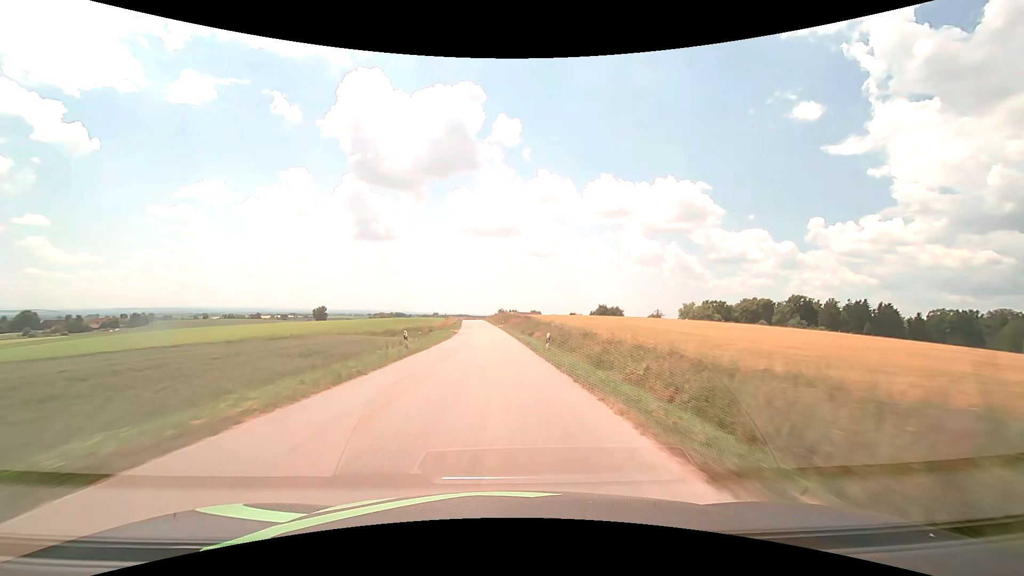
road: tertiary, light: Day
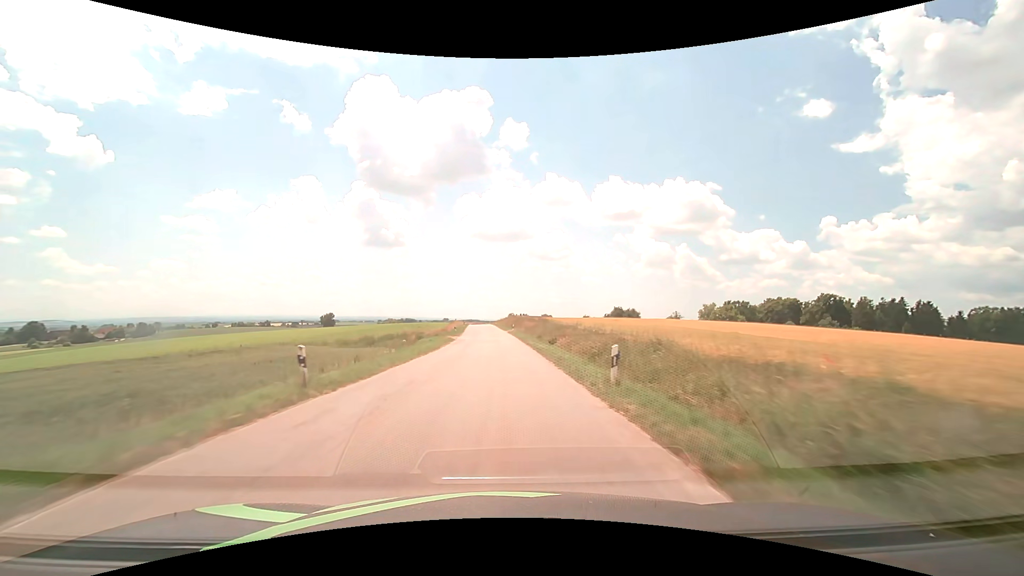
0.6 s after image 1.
(-0.1, +12.9) m; -1°
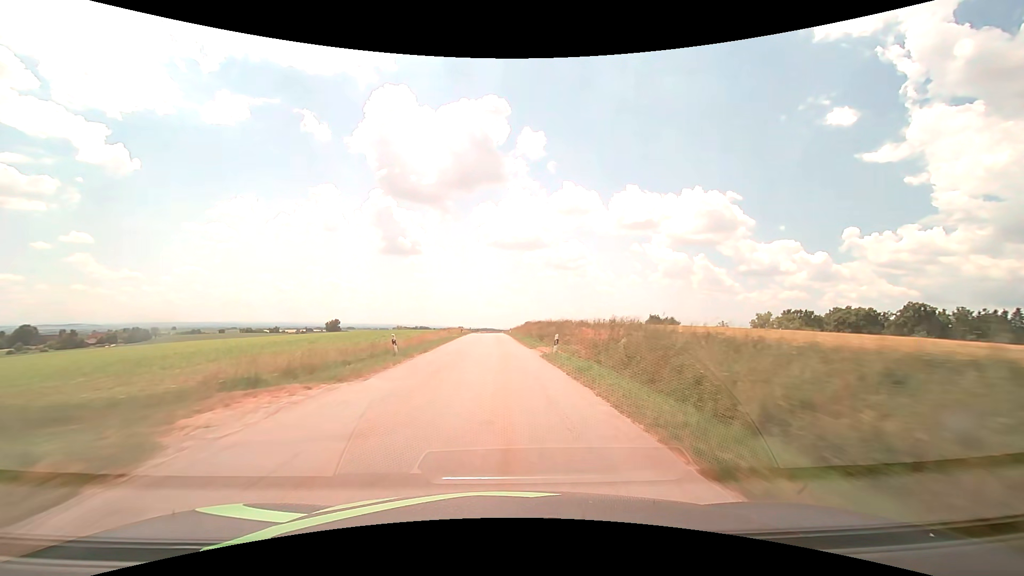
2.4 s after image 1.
(-0.7, +38.3) m; -2°
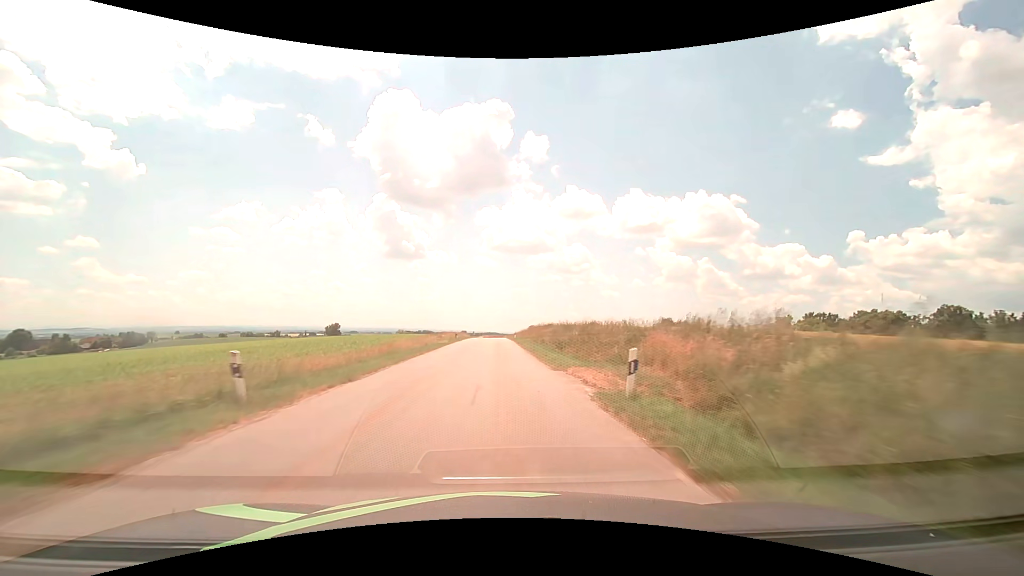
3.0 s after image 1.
(-0.1, +12.6) m; -1°
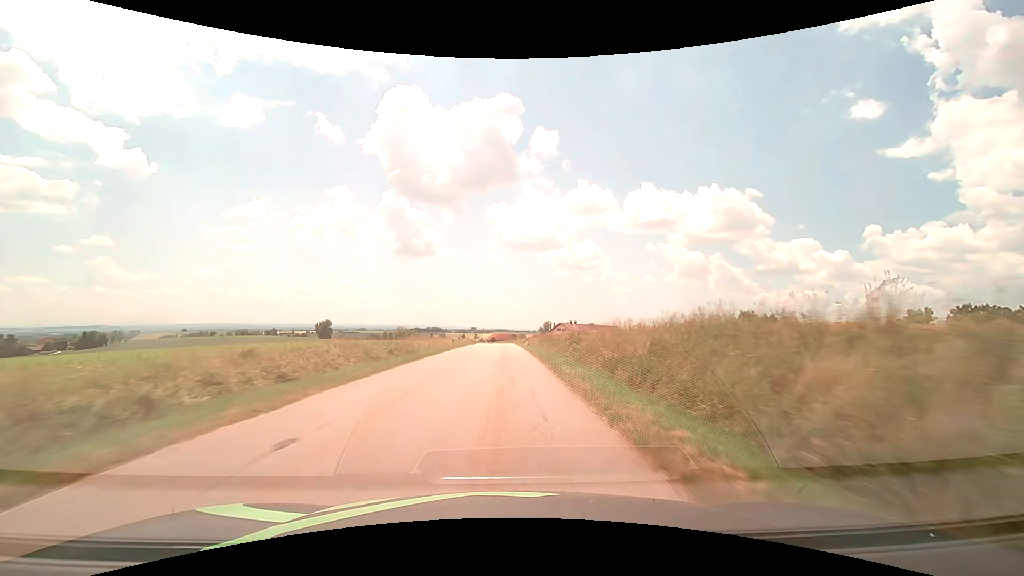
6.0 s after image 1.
(-0.9, +62.4) m; -1°
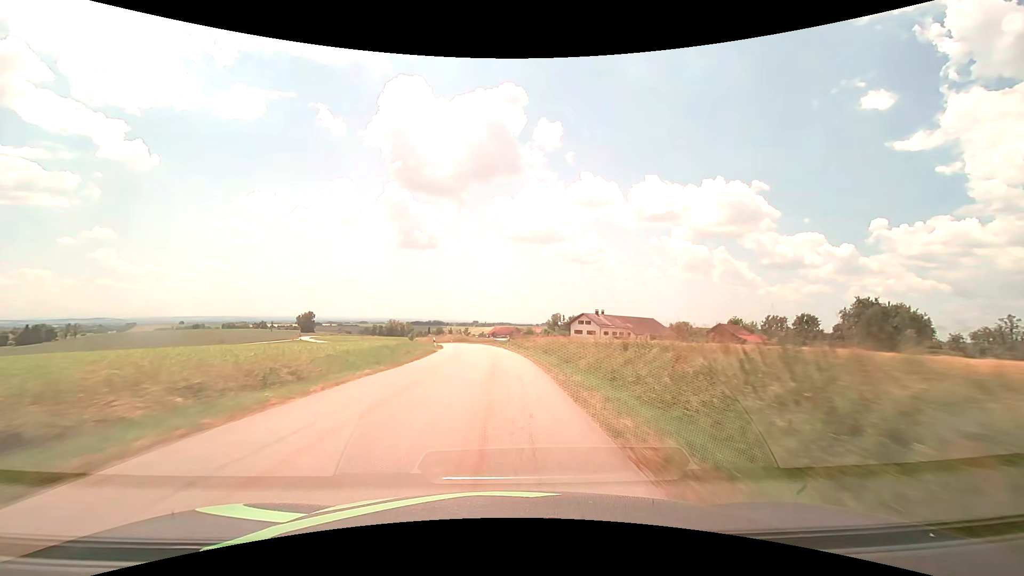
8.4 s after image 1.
(0.0, +50.1) m; 0°
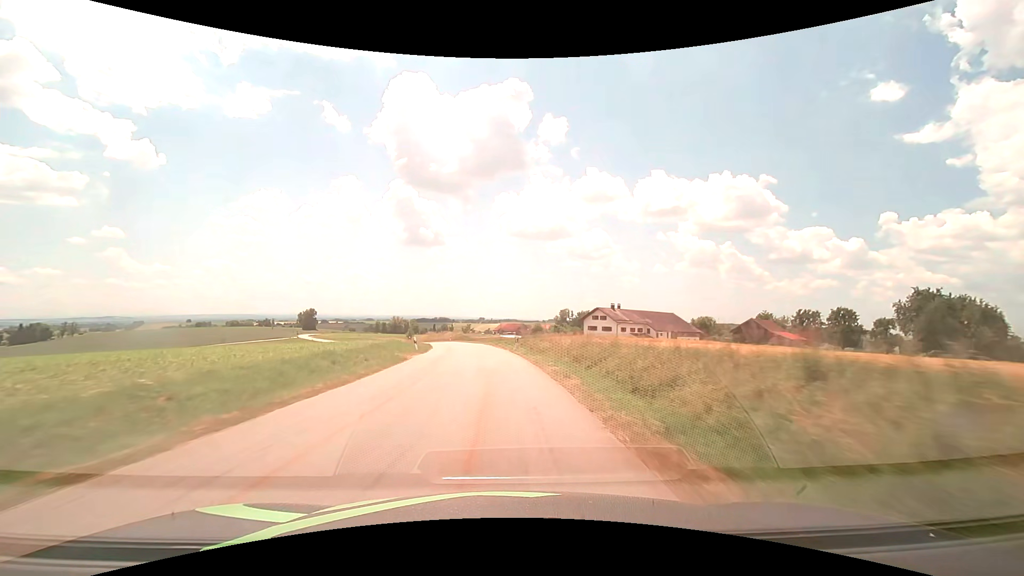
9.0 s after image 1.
(-0.1, +12.6) m; -1°
